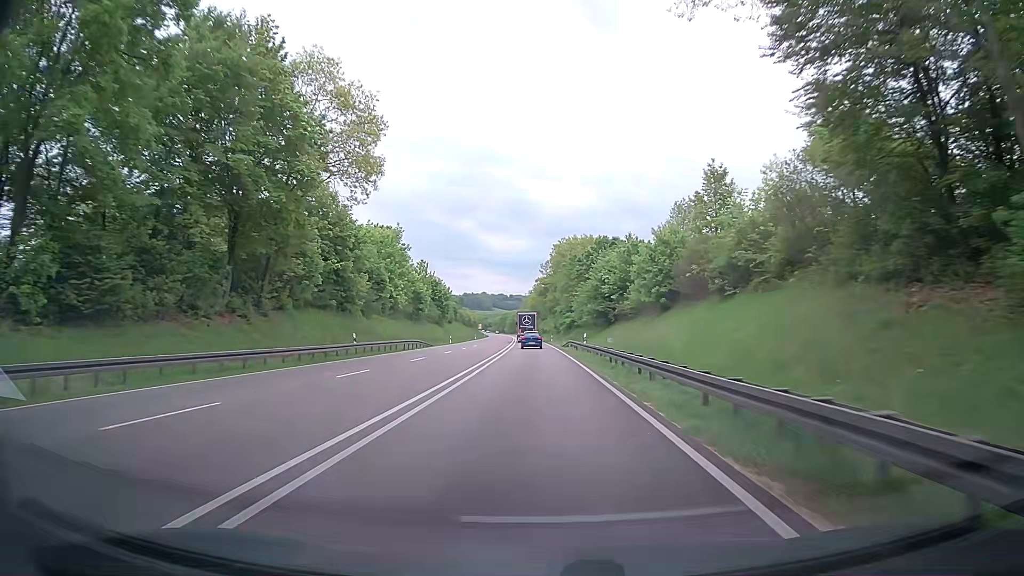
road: trunk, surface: asphalt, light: Day
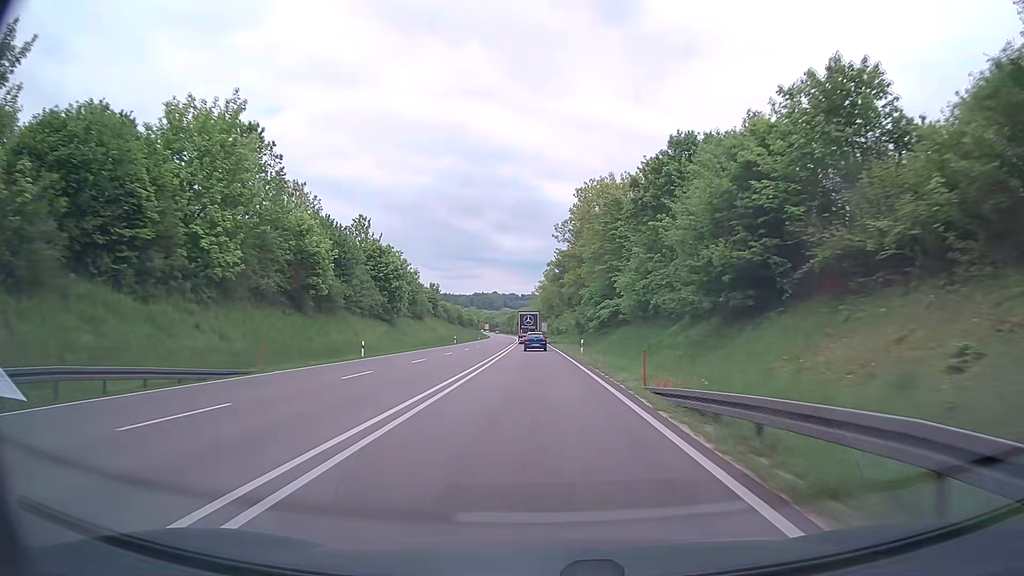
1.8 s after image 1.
(-0.6, +47.9) m; -1°
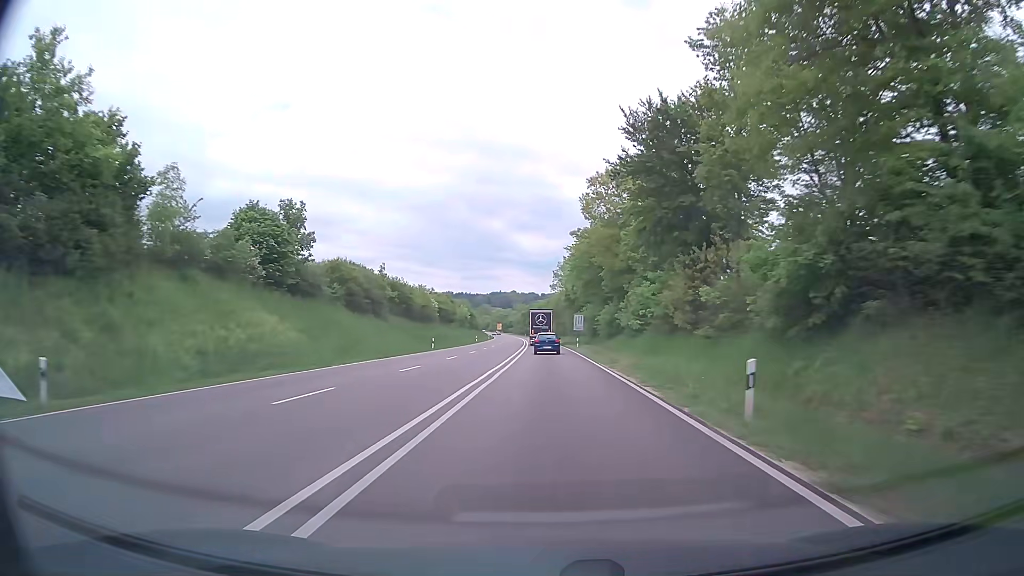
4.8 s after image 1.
(-1.5, +79.7) m; -2°
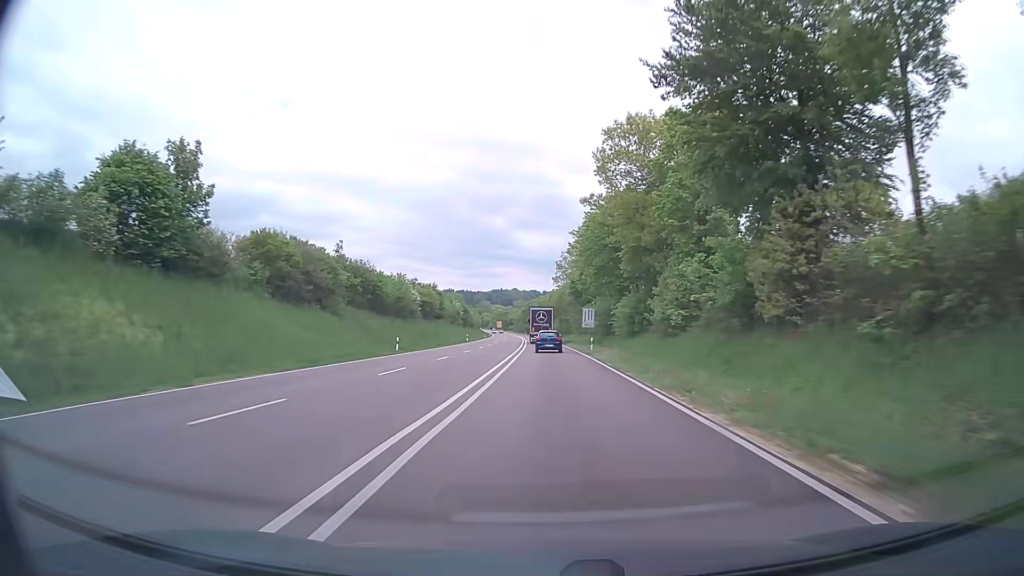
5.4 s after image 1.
(0.0, +15.6) m; 0°
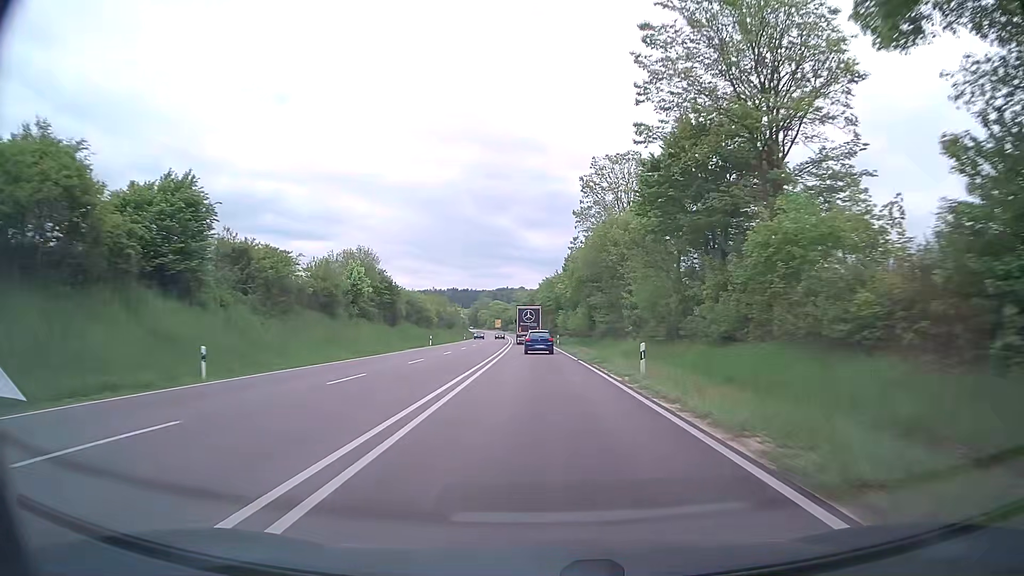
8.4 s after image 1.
(-0.2, +75.6) m; -1°
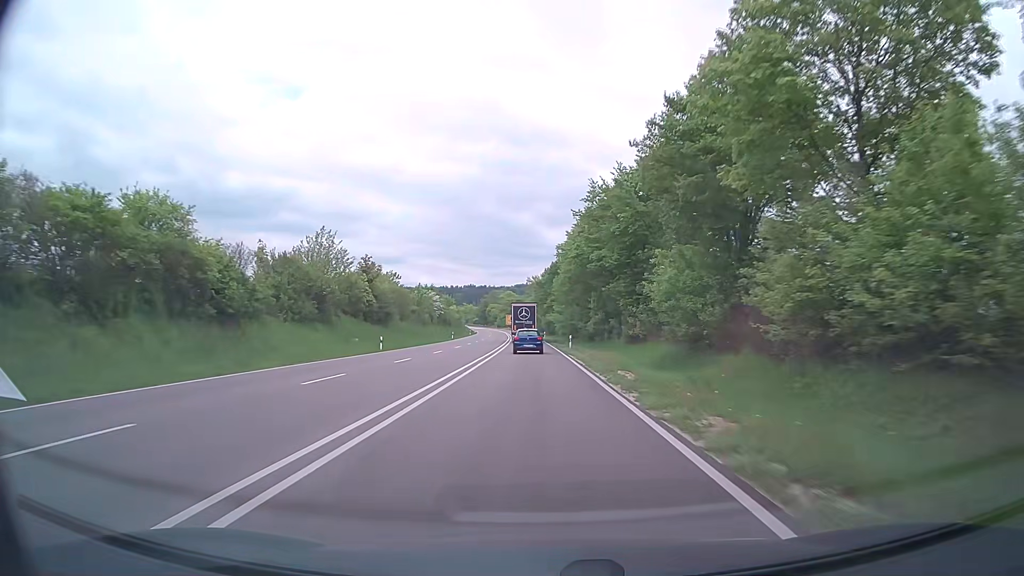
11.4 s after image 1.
(-1.1, +72.8) m; -1°
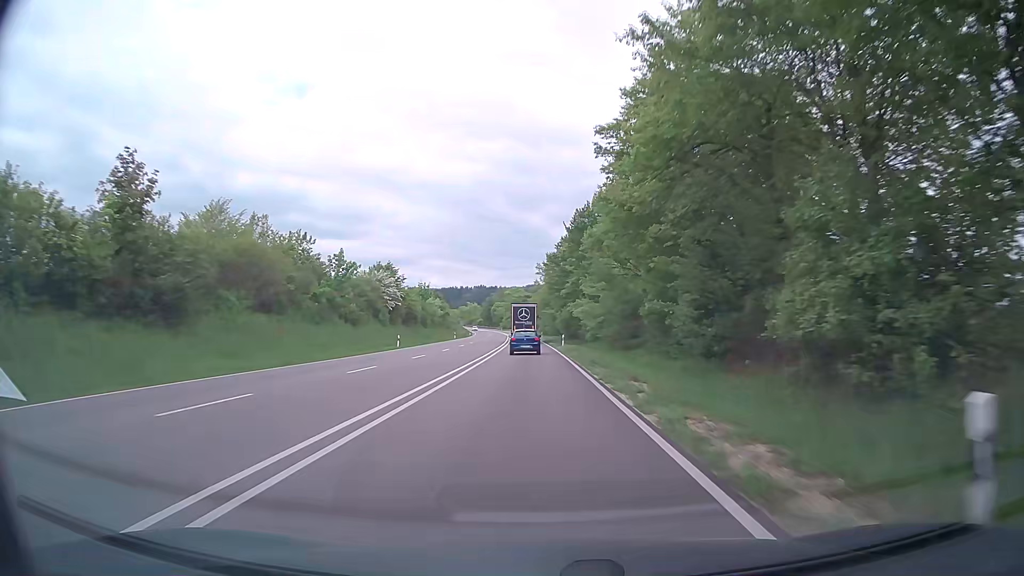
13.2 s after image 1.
(-0.8, +42.9) m; -1°
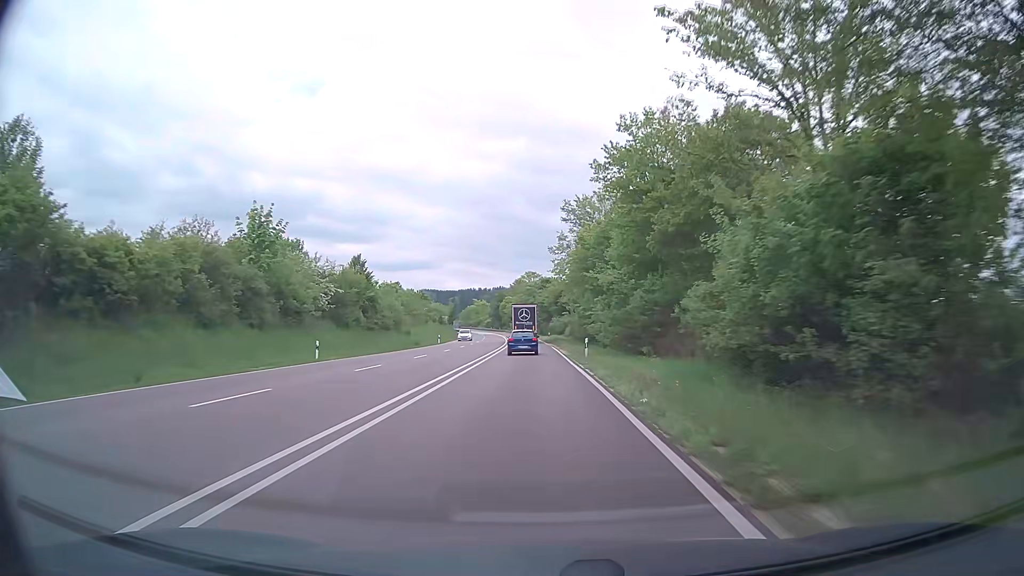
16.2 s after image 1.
(-1.3, +70.6) m; -1°
(0, +10) (0, +20) (-1, +30) (-1, +40) (-1, +50) (-2, +60) (-2, +70) (-3, +80) (-3, +90) (-4, +100) m
